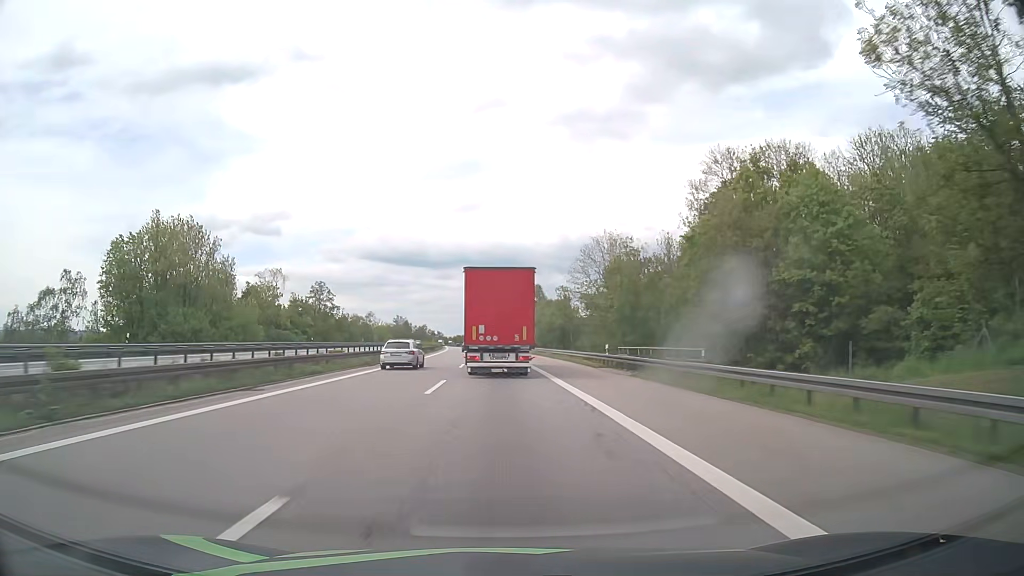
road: motorway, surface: asphalt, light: Day
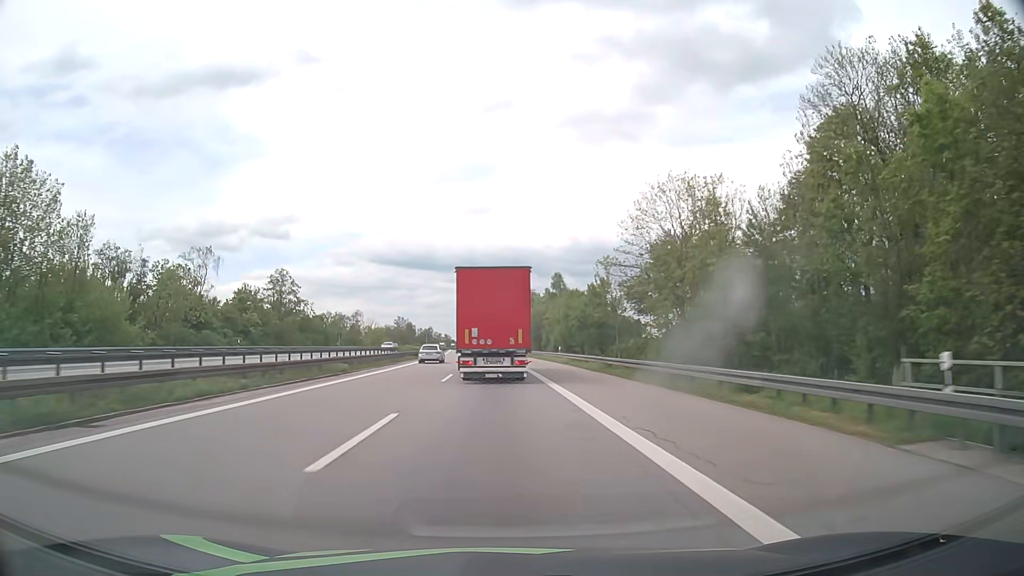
(-0.2, +28.7) m; -1°
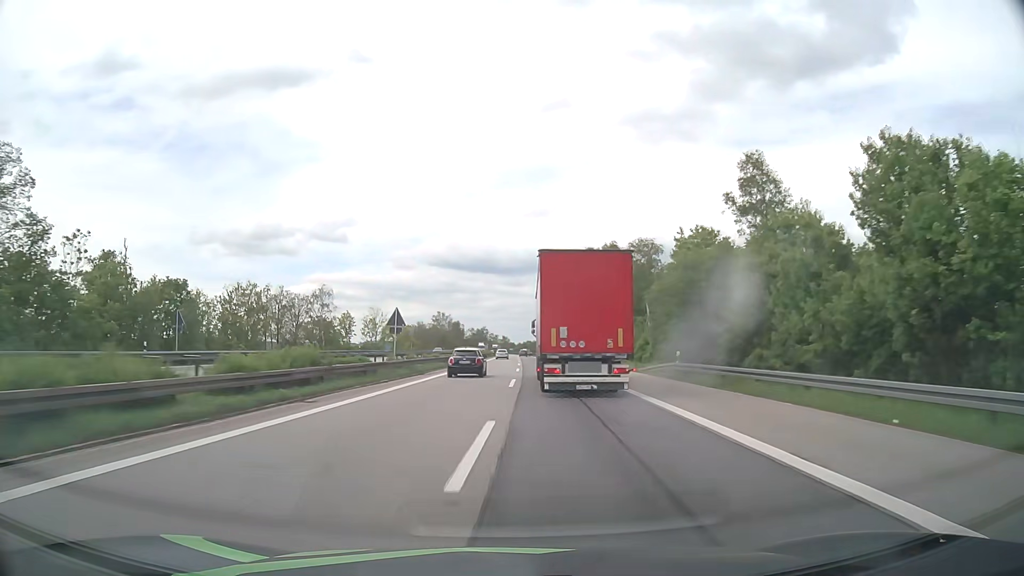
(-3.3, +73.9) m; -5°
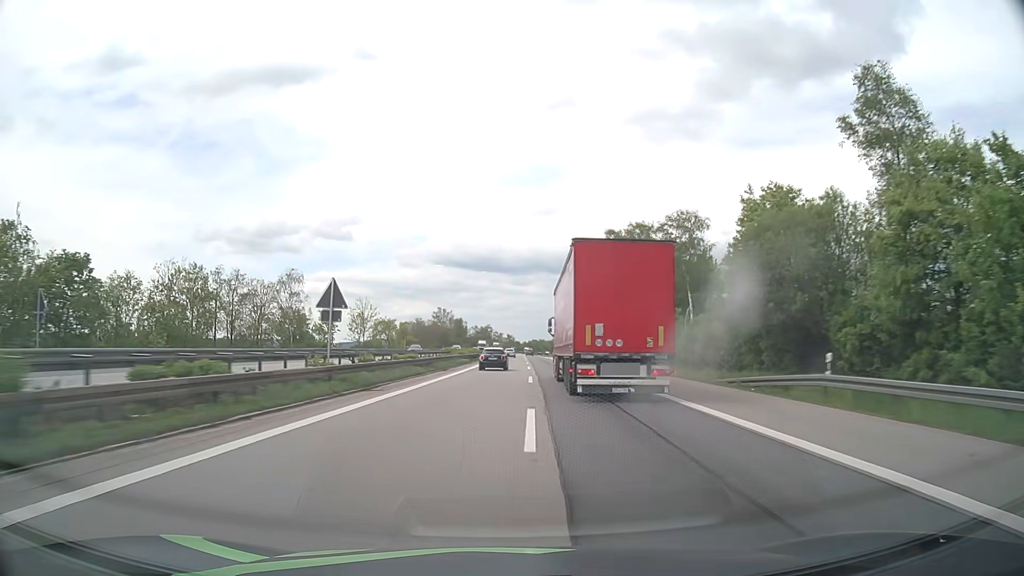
(-0.1, +15.8) m; 0°
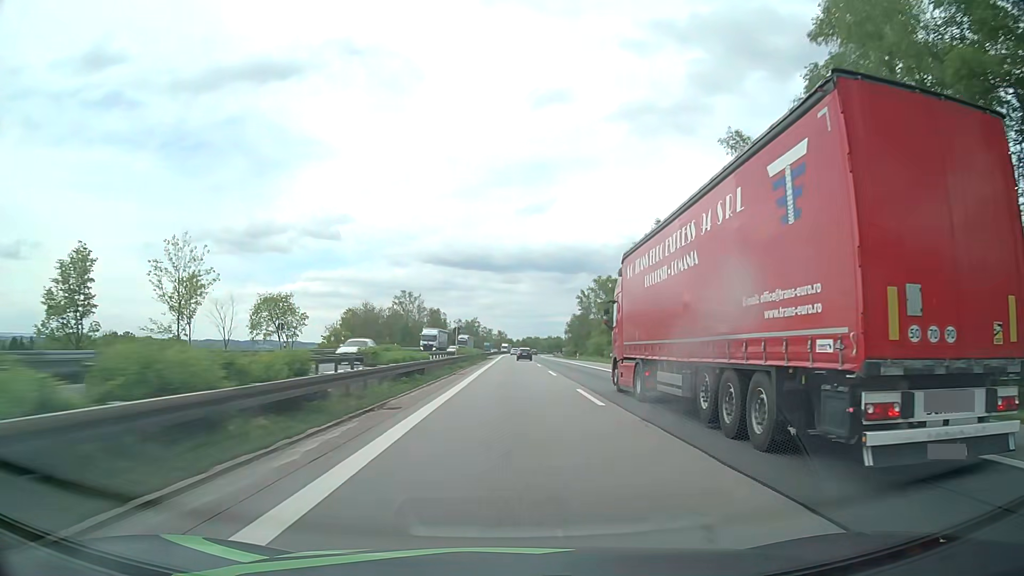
(0.0, +67.0) m; +1°
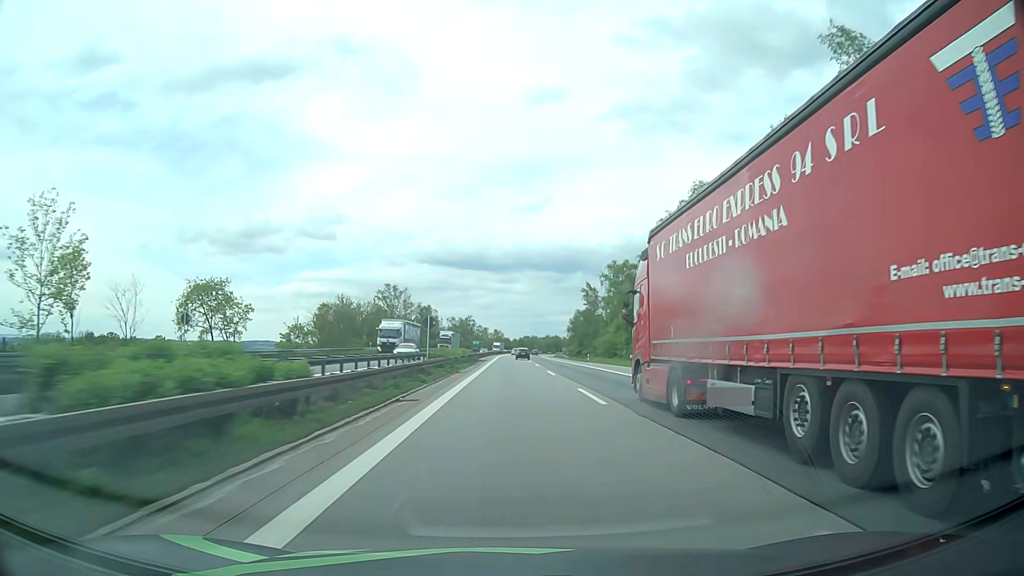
(0.0, +17.7) m; 0°
